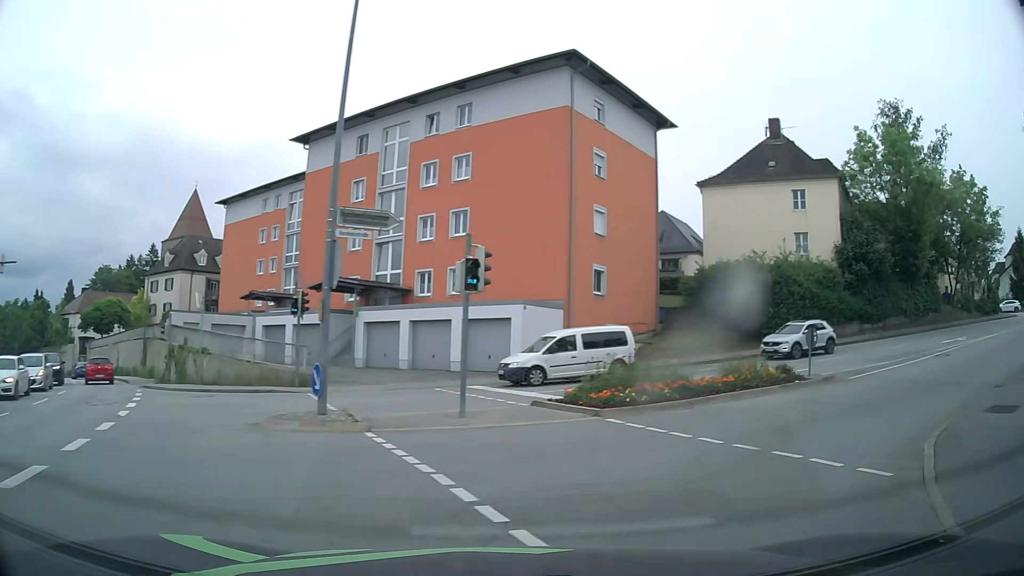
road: tertiary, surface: asphalt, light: Day
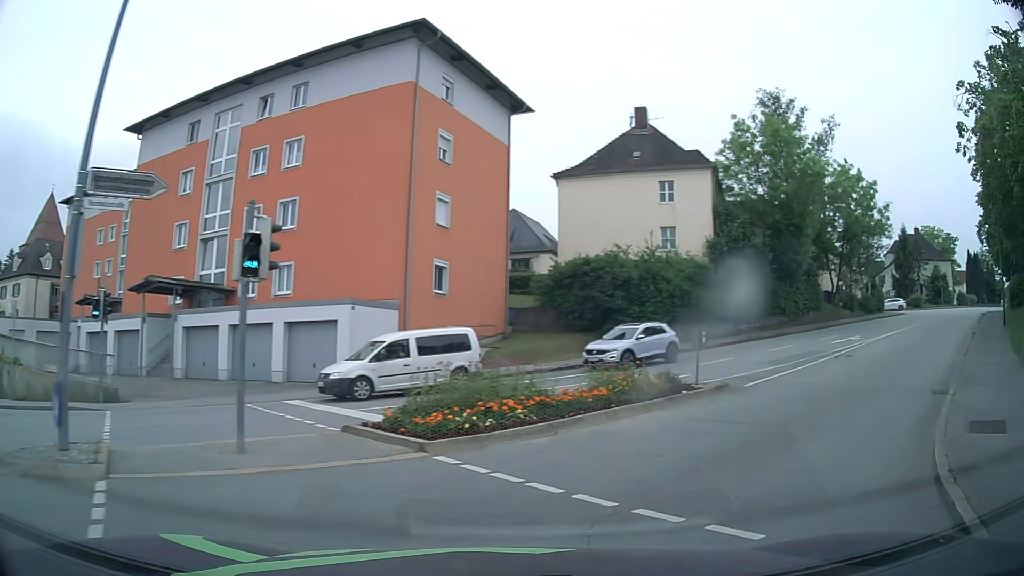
(+0.3, +3.6) m; +12°
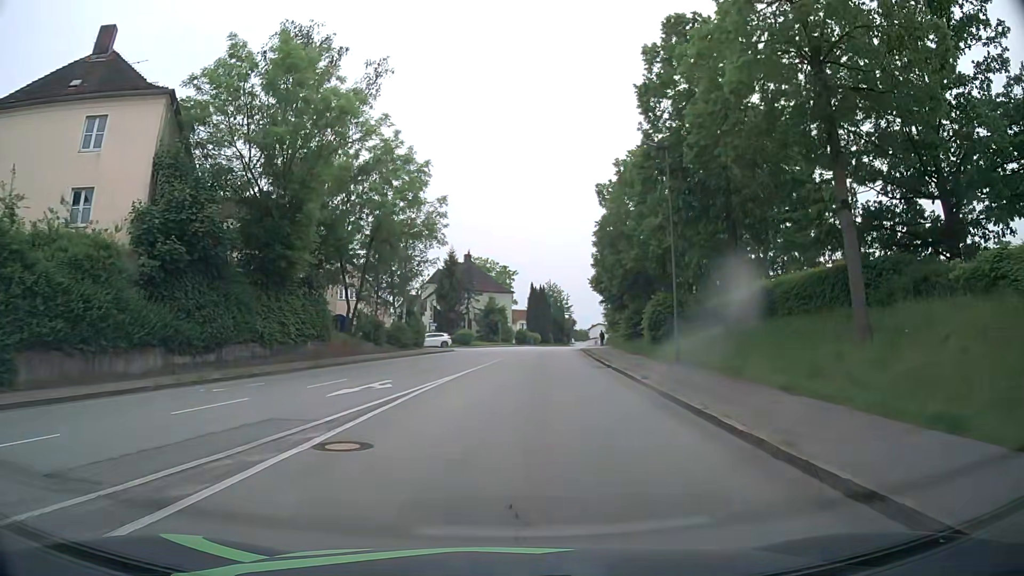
(+7.3, +15.8) m; +40°
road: residential
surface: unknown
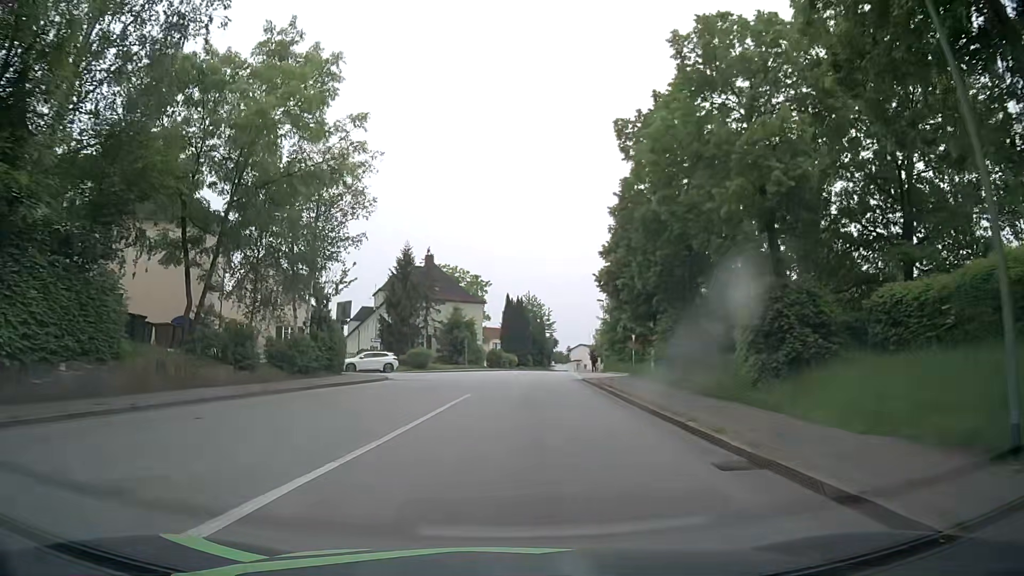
(+0.4, +17.7) m; +2°
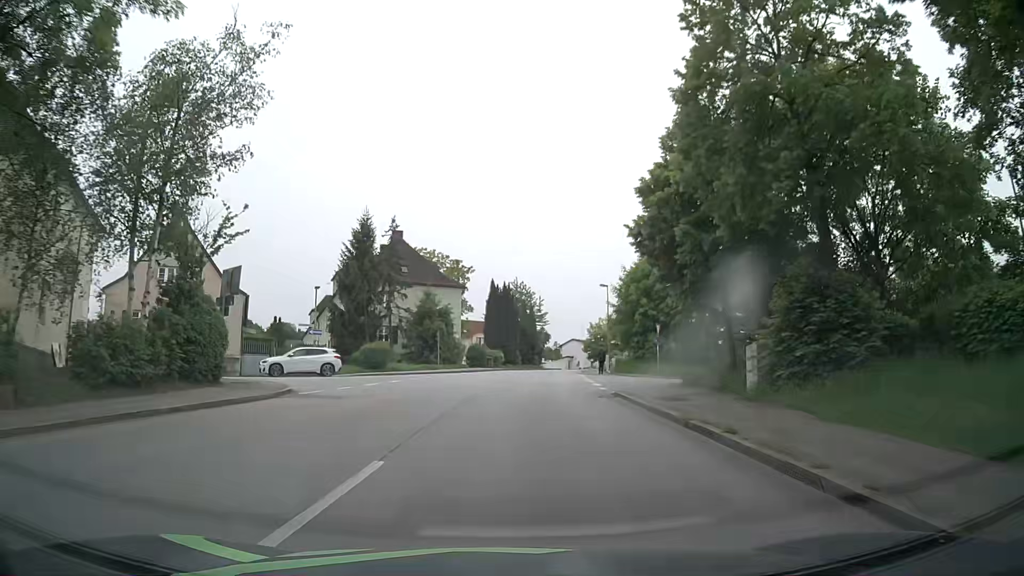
(+0.1, +13.2) m; +1°
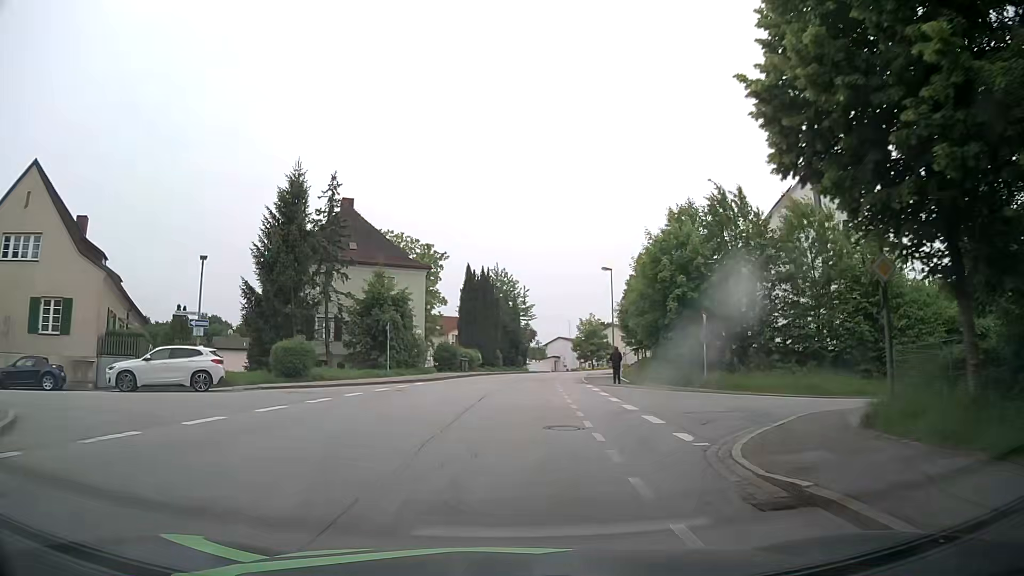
(+0.2, +13.1) m; +2°
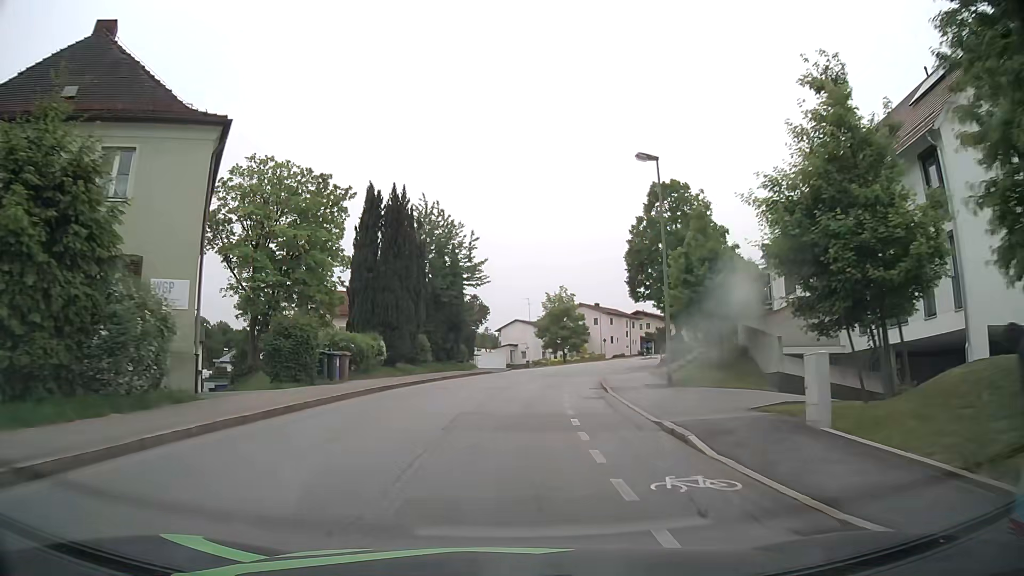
(+0.9, +28.4) m; +4°
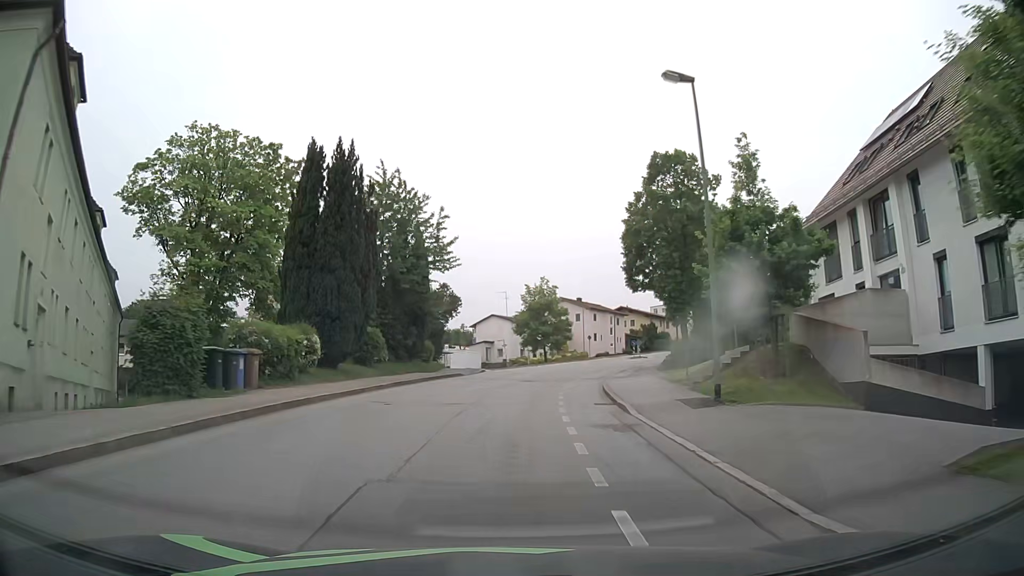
(+0.1, +7.4) m; +2°
(0, +10) (+1, +20) (+2, +30) (+4, +40) (+7, +49) (+11, +59) (+14, +68) (+18, +77) (+22, +87) (+26, +96) m
